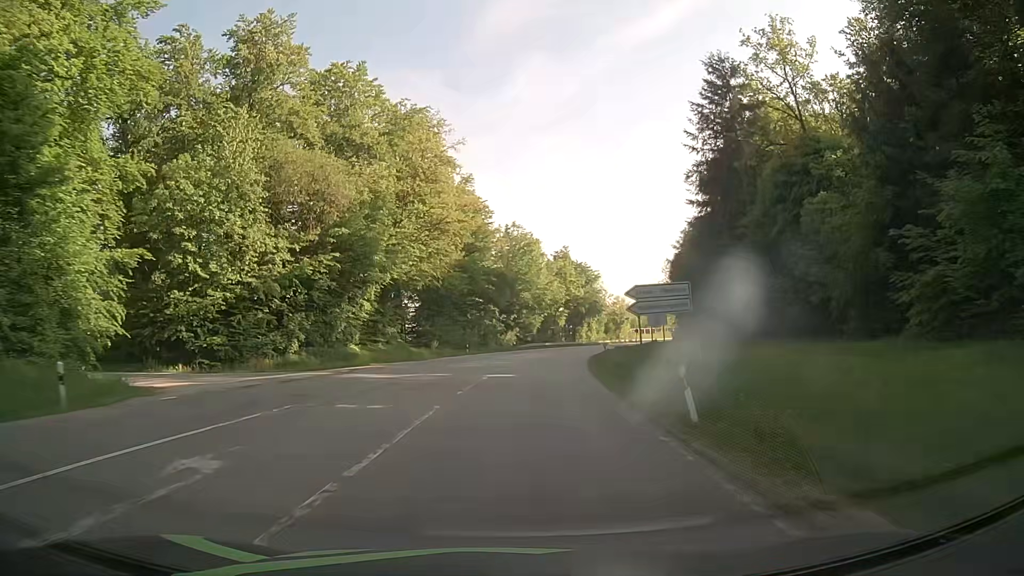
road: secondary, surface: asphalt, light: Day
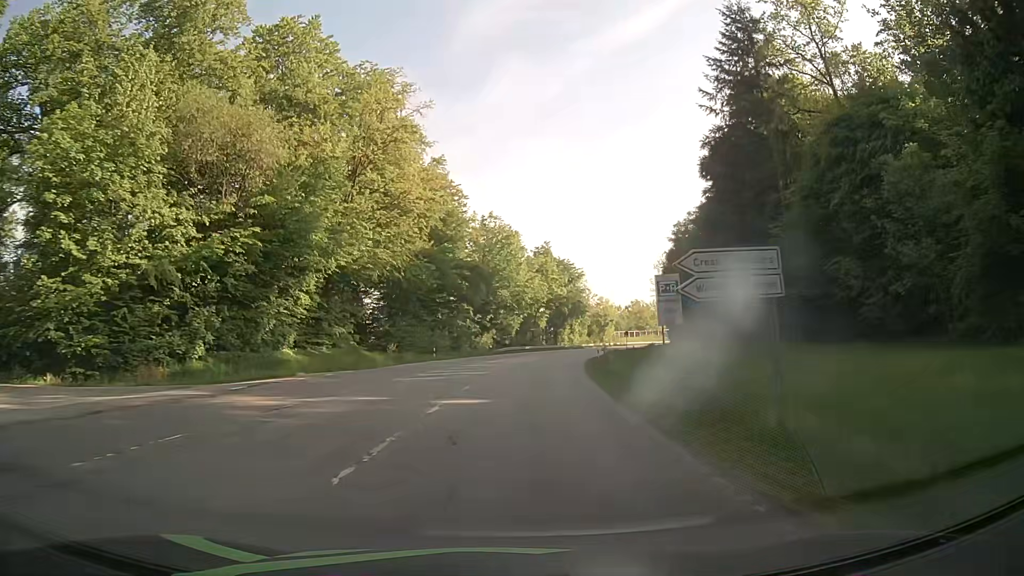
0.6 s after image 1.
(+0.1, +10.6) m; +2°
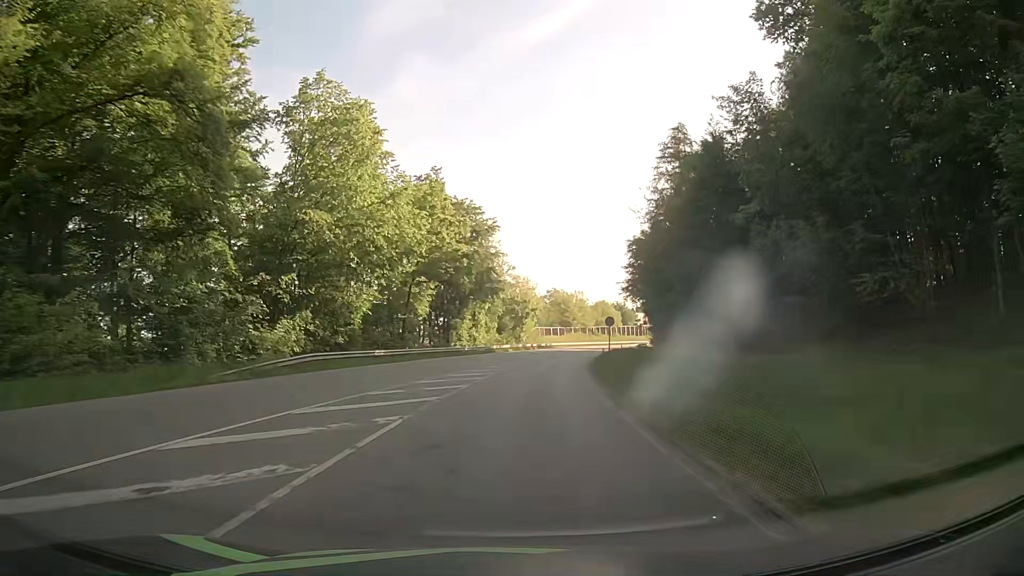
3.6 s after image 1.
(+4.0, +53.0) m; +8°
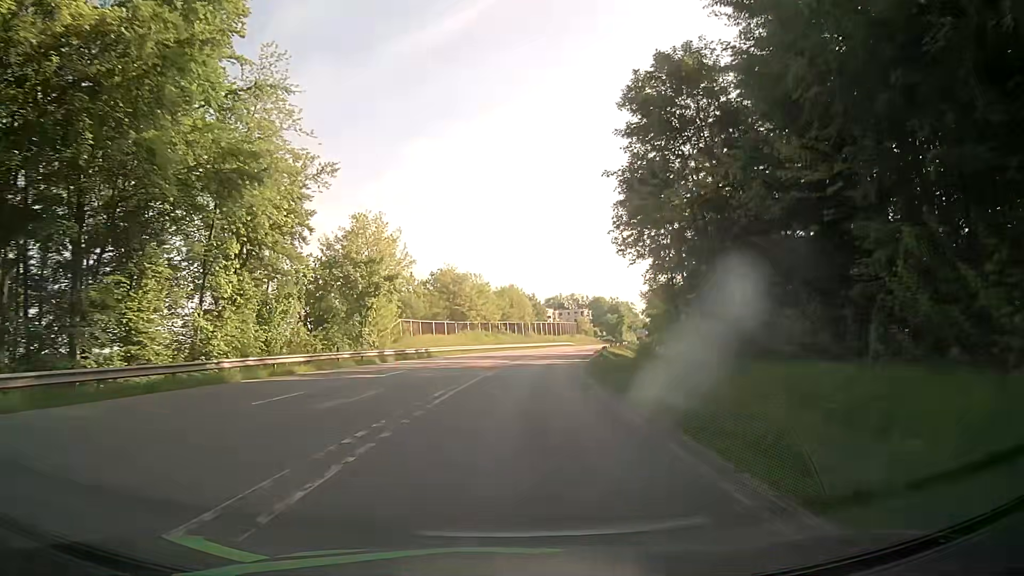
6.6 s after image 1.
(+5.1, +53.5) m; +10°
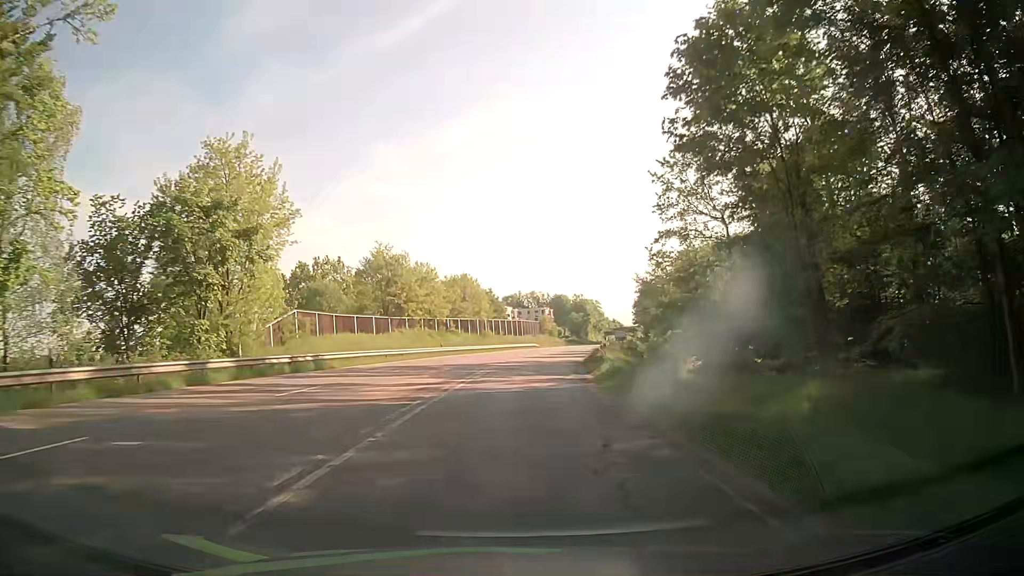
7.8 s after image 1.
(+0.8, +21.2) m; +3°
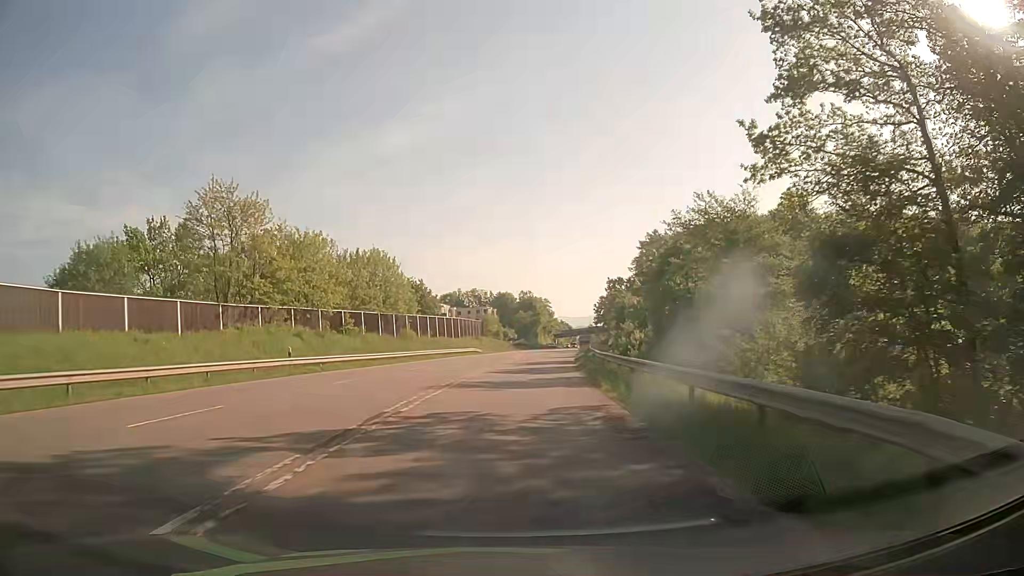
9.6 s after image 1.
(+1.4, +29.9) m; +5°
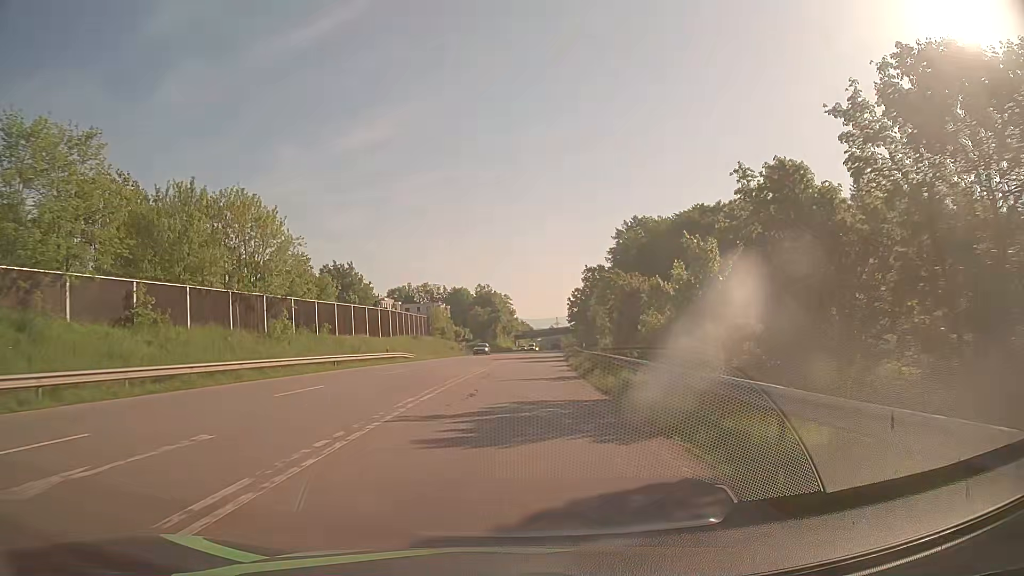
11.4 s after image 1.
(+1.2, +28.6) m; +4°
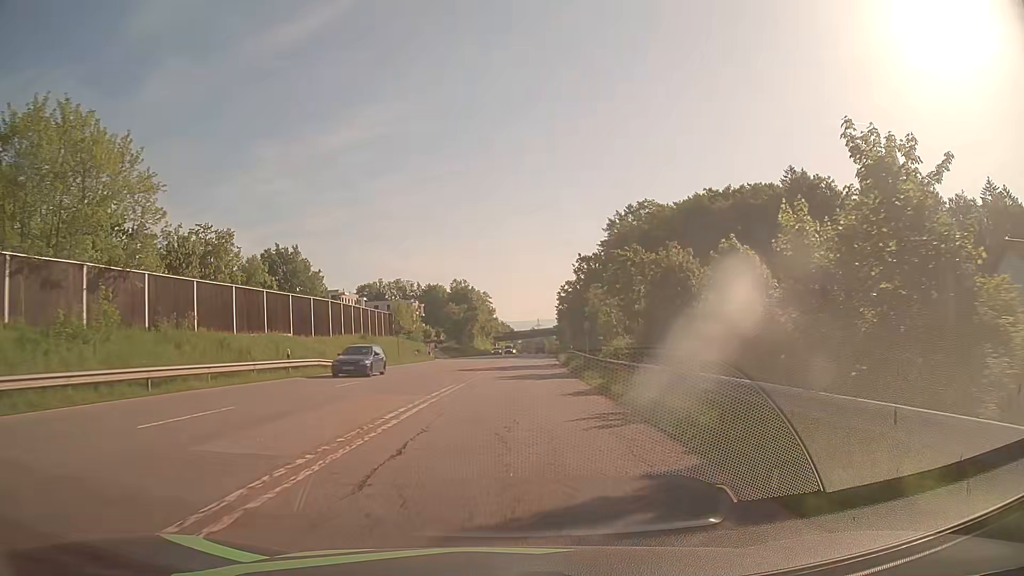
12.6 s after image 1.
(+0.2, +18.7) m; +1°
(0, +10) (0, +20) (+1, +30) (+1, +40) (+1, +50) (+2, +60) (+3, +70) (+3, +80) (+4, +90) (+4, +100) m
